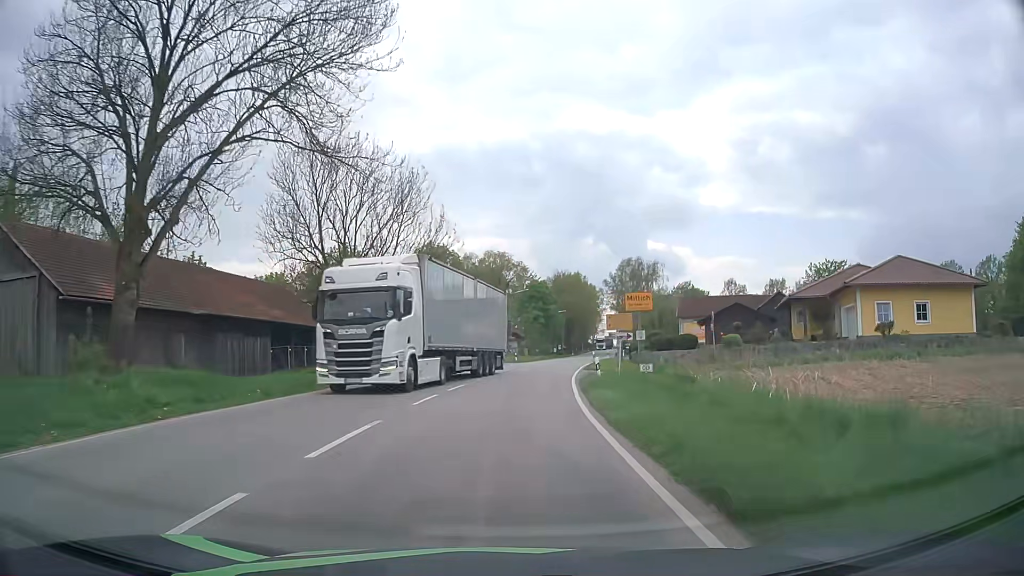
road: tertiary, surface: asphalt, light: Day
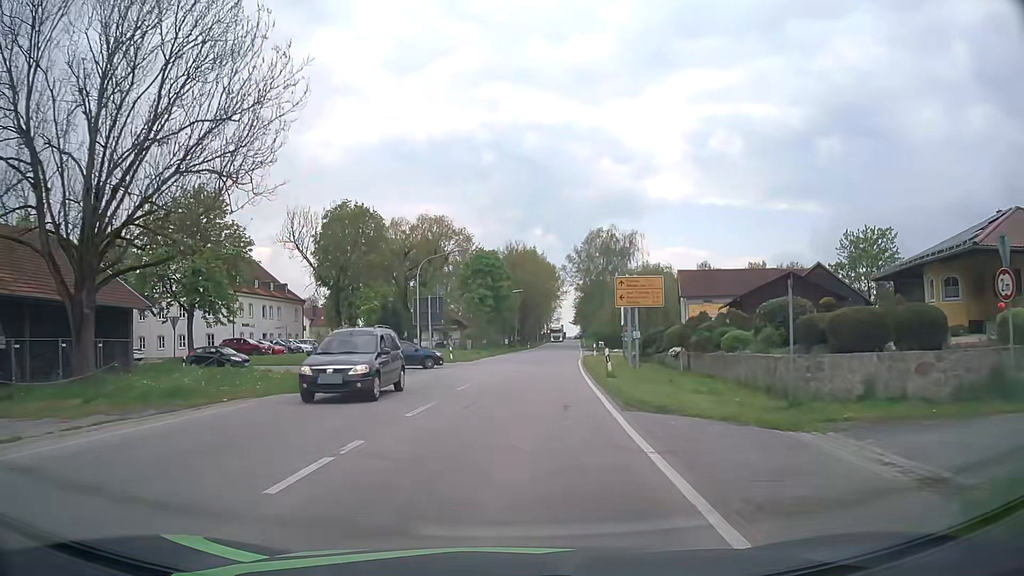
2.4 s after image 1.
(+1.3, +25.9) m; +5°
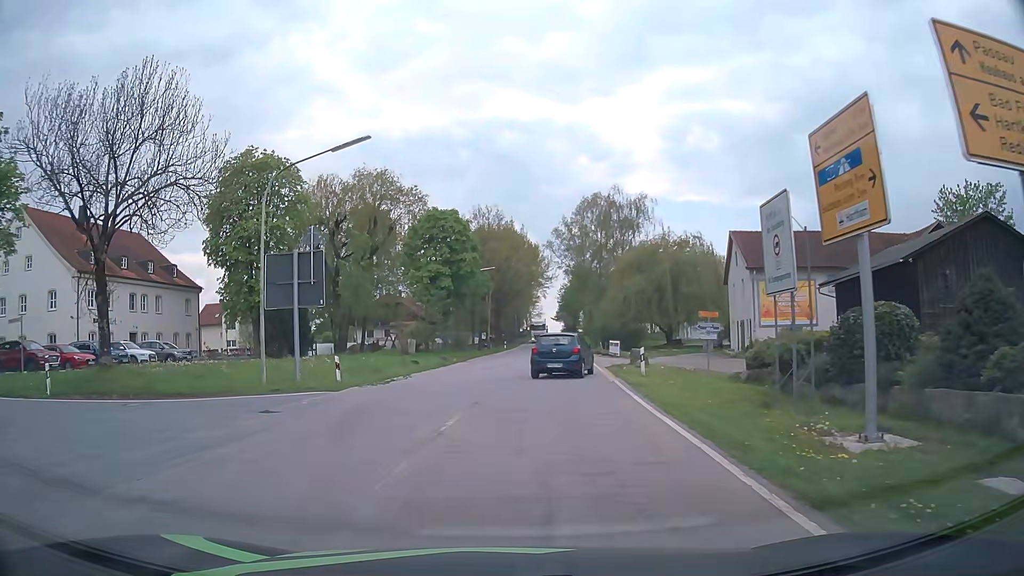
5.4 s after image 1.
(+0.9, +24.5) m; +2°
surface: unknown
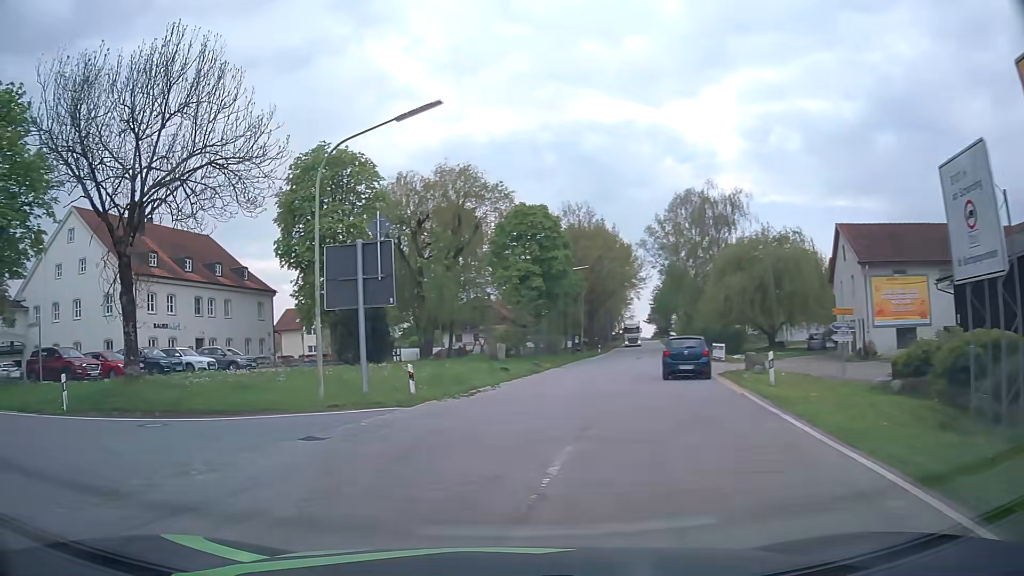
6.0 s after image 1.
(-0.2, +3.5) m; -8°
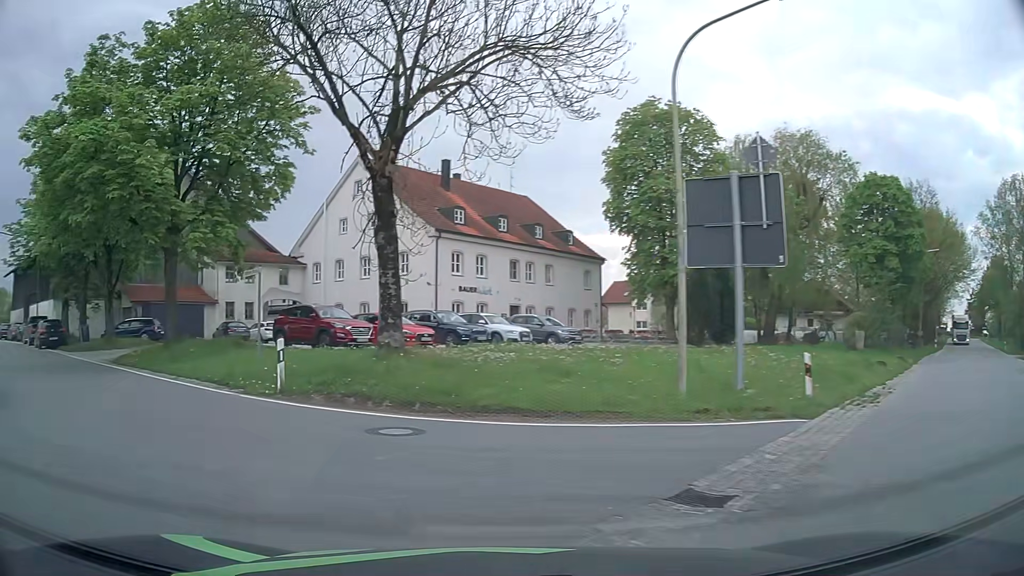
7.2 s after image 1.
(-1.4, +5.8) m; -28°
